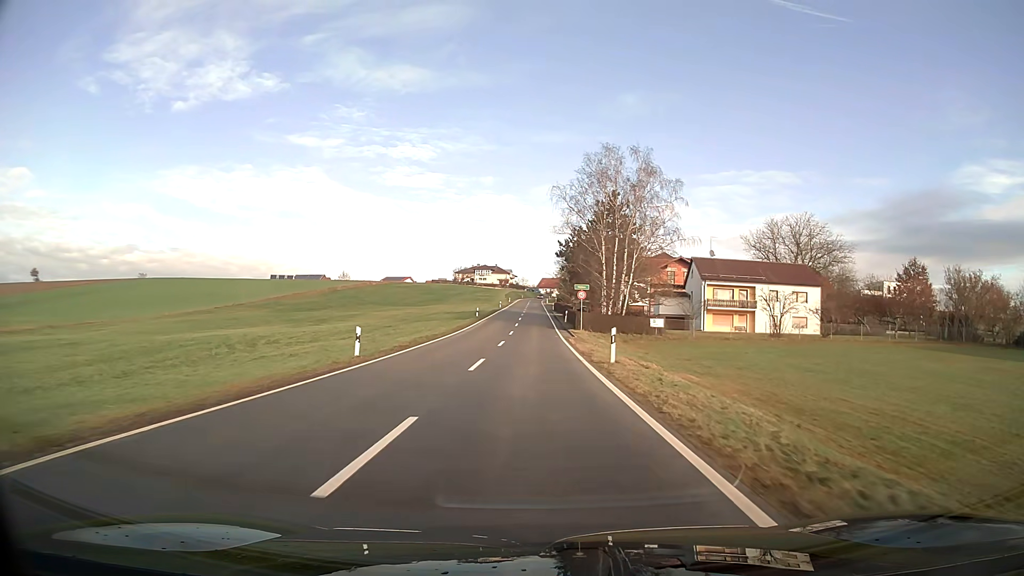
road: tertiary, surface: asphalt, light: Day
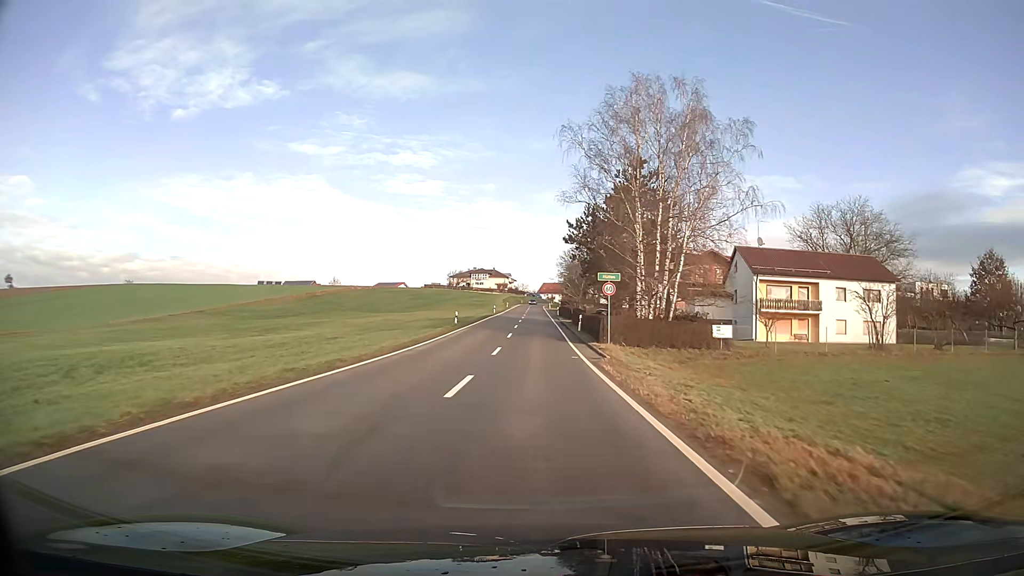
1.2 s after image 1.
(0.0, +17.6) m; 0°
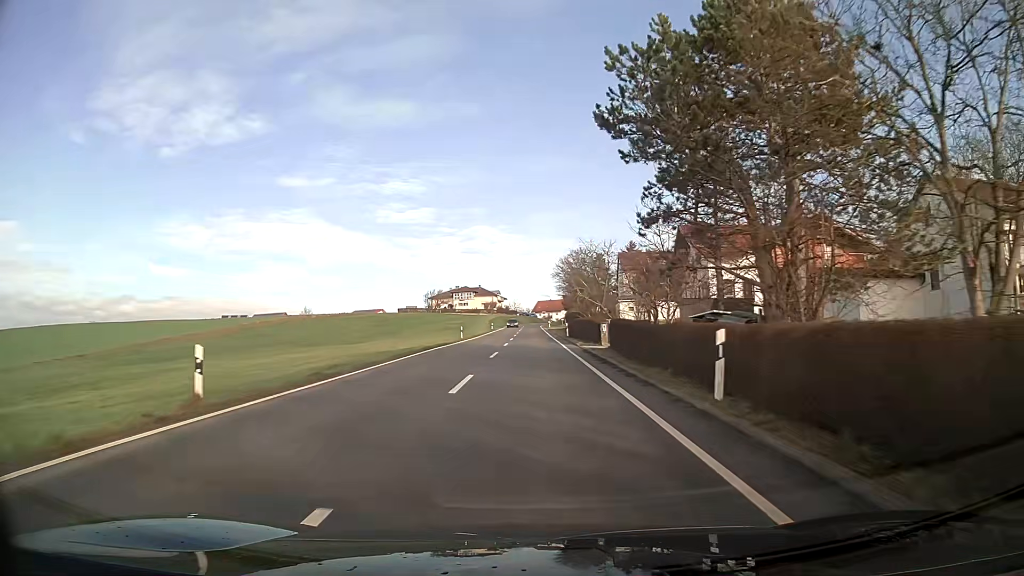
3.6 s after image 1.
(+0.1, +34.6) m; 0°
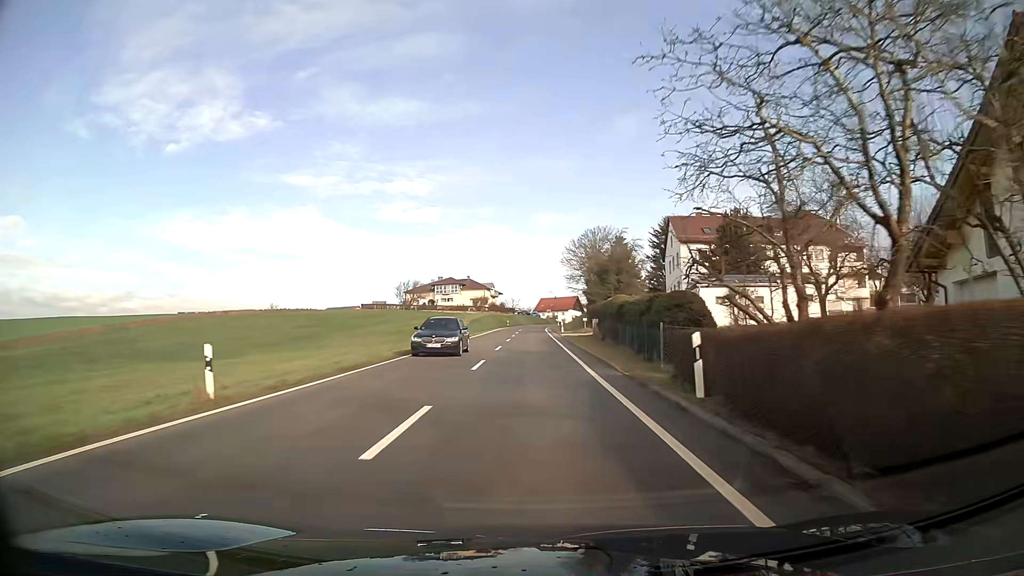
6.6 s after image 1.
(-0.1, +41.8) m; 0°
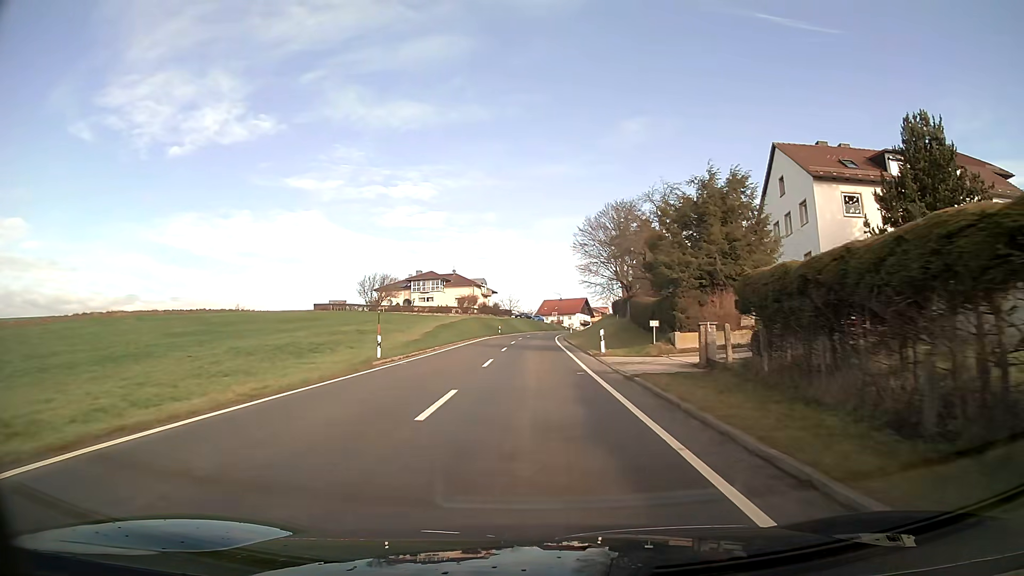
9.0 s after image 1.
(-0.1, +33.3) m; 0°
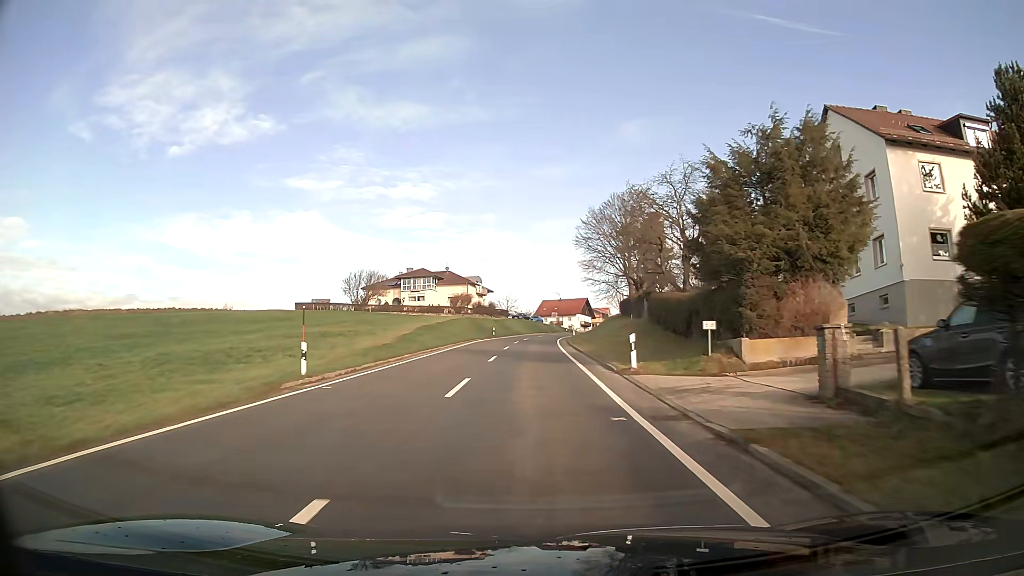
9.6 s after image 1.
(0.0, +8.5) m; 0°
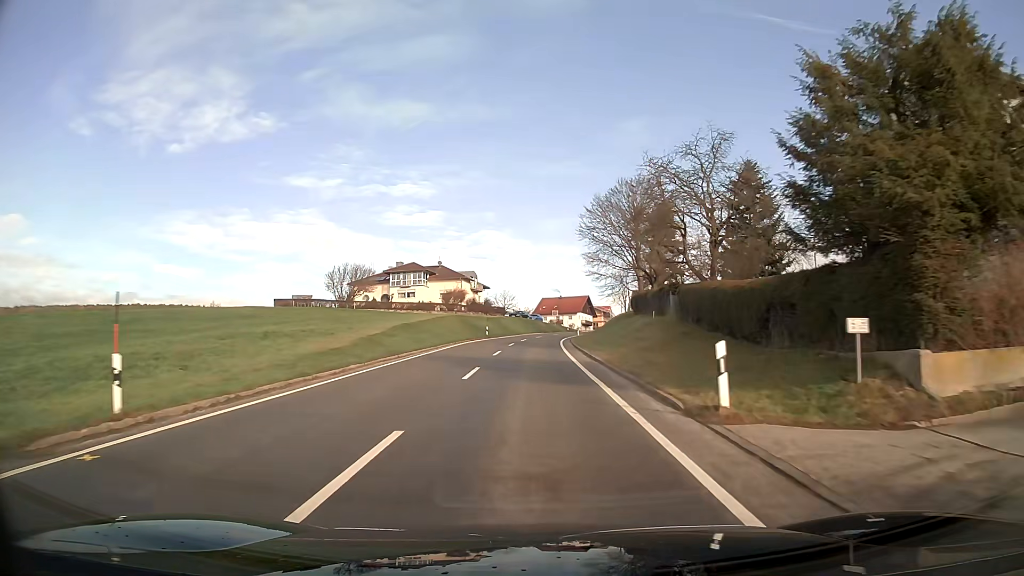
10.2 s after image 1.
(0.0, +8.6) m; 0°
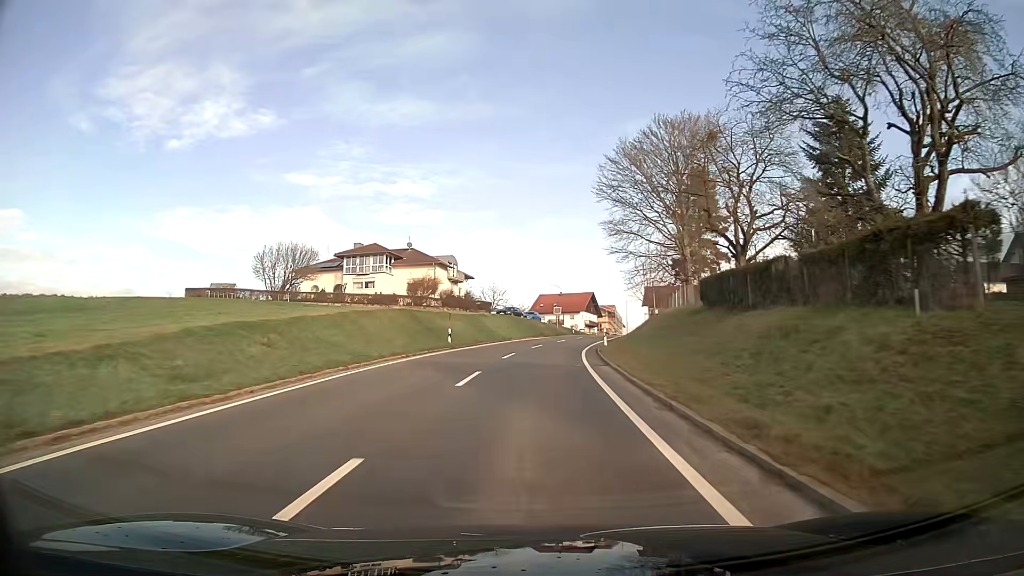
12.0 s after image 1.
(+0.1, +25.8) m; +1°
